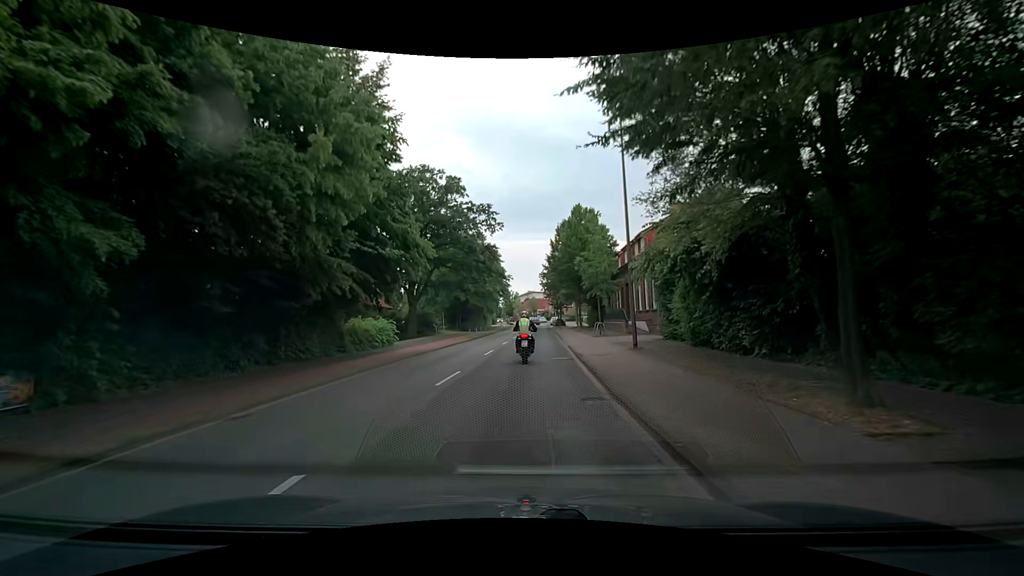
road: tertiary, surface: asphalt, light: Day
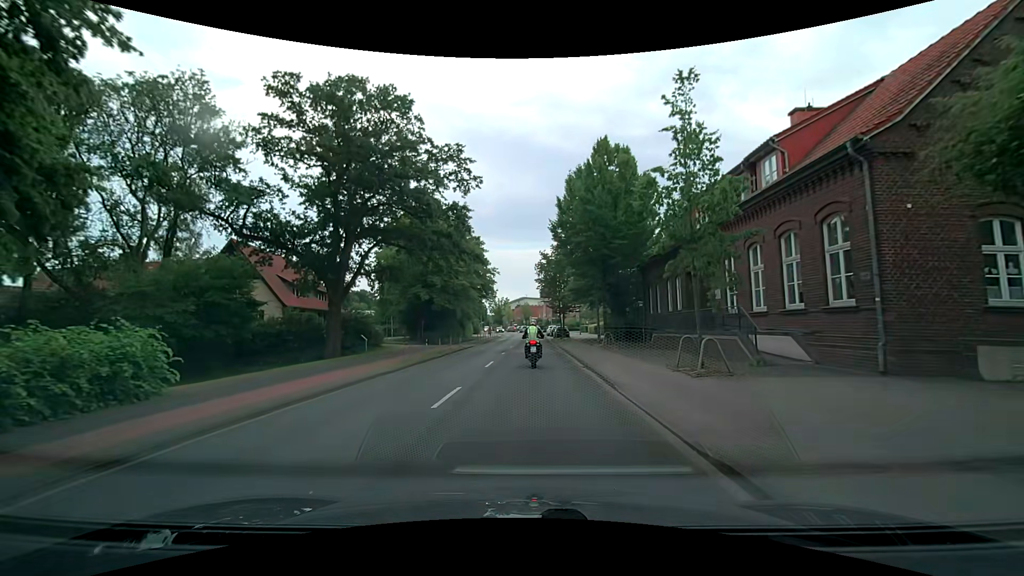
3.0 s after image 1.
(+0.3, +20.6) m; +2°
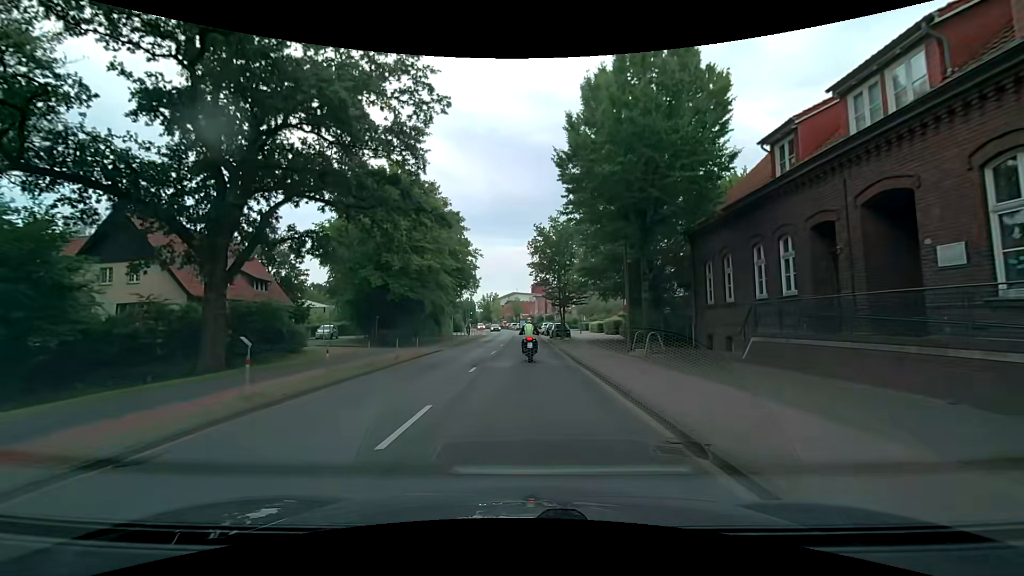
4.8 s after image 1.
(0.0, +12.4) m; +1°
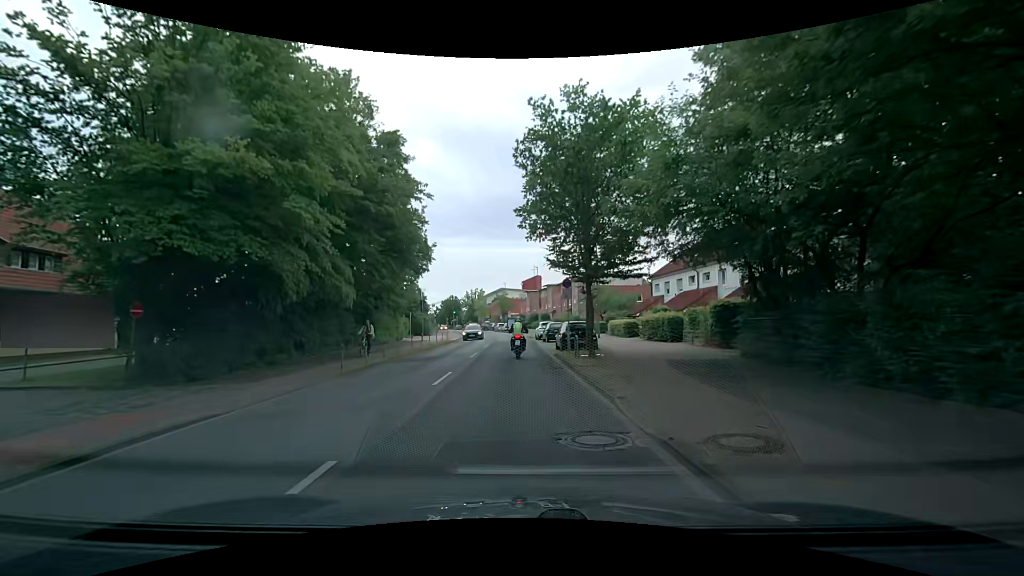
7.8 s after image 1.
(+0.3, +22.1) m; +1°
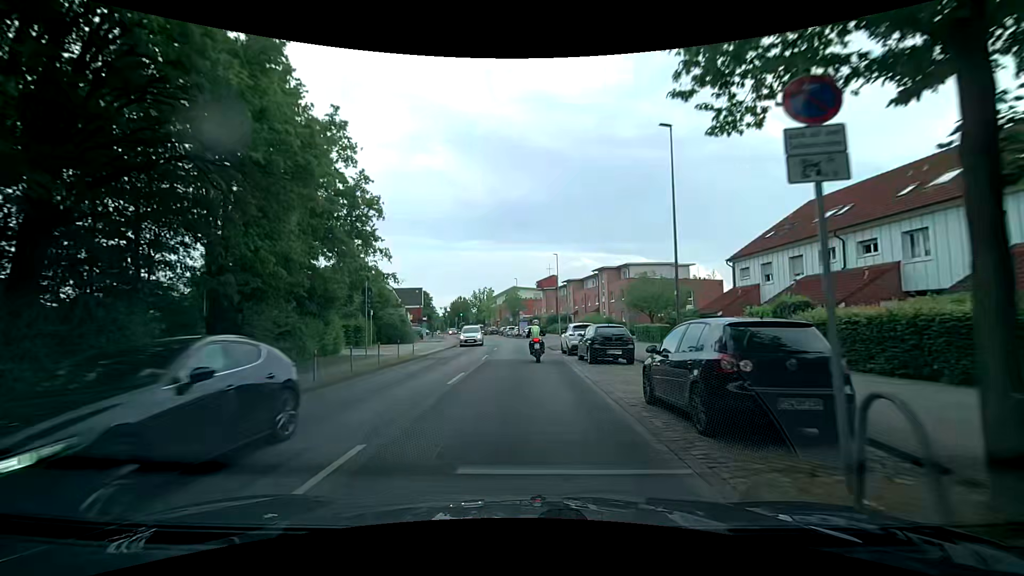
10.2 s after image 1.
(-0.1, +18.0) m; -2°
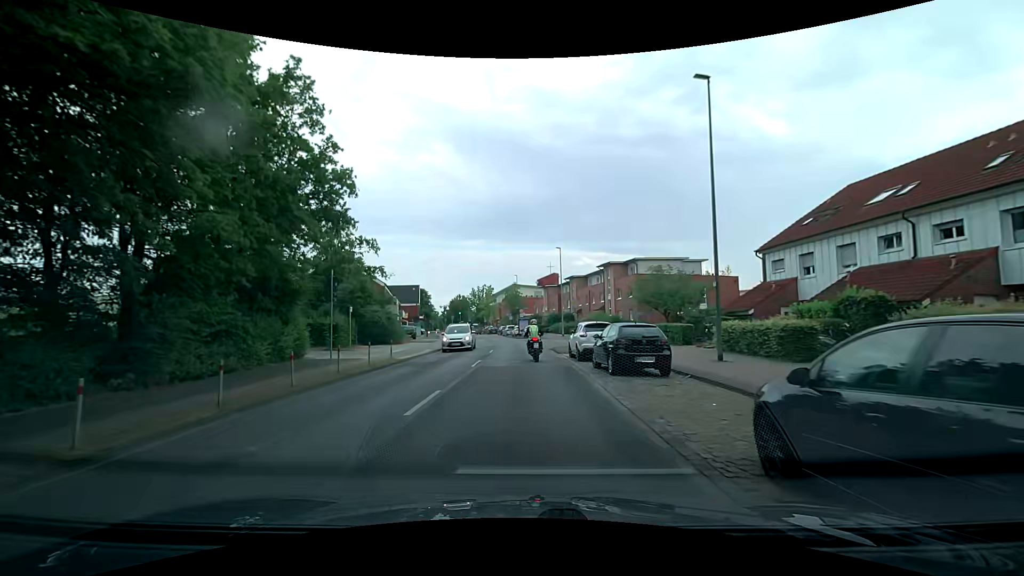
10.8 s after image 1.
(0.0, +4.4) m; +1°
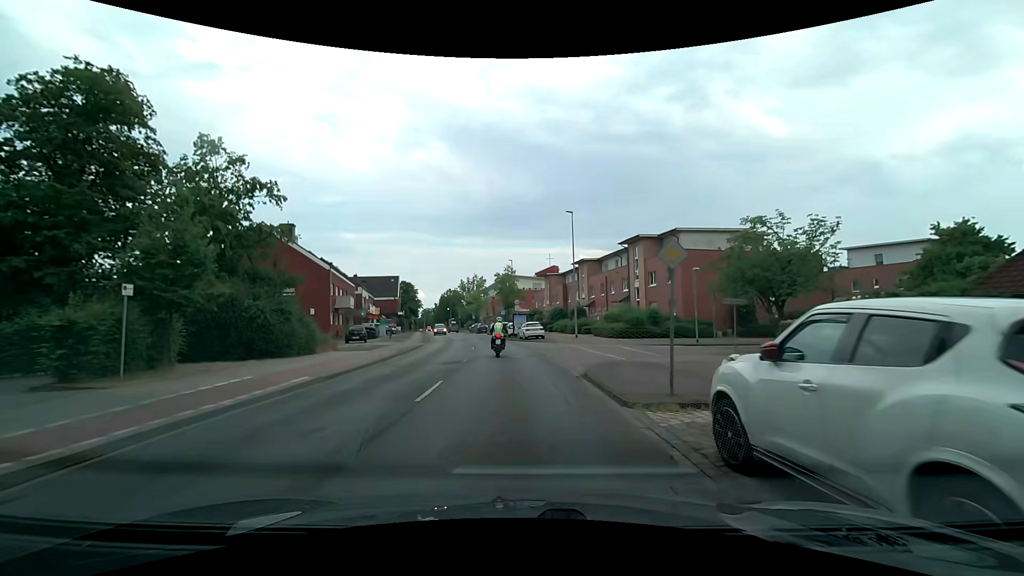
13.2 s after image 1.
(-0.1, +17.6) m; 0°
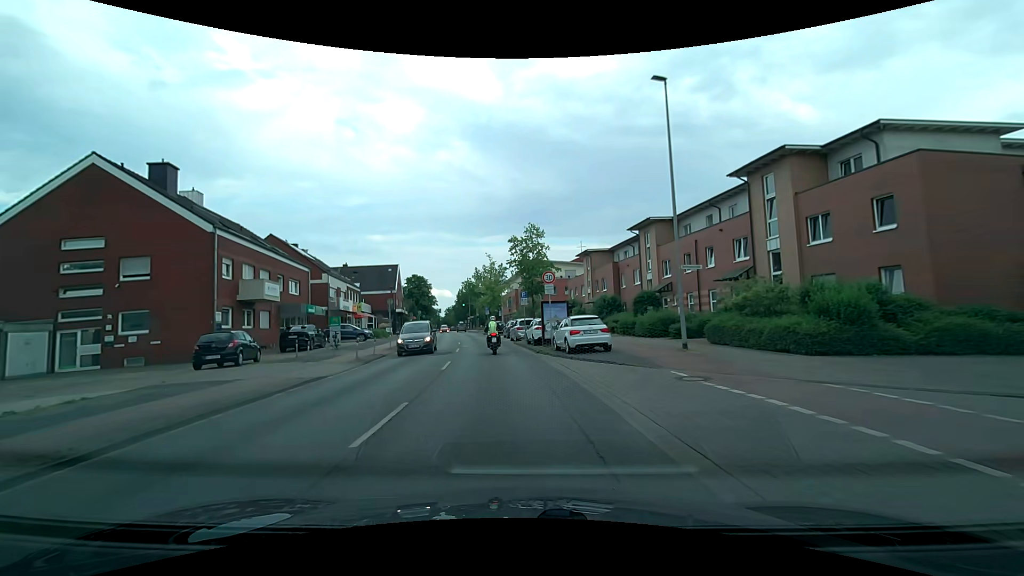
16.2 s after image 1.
(-0.4, +22.0) m; -3°
(0, +10) (-1, +20) (-2, +30) (-4, +40) (-5, +50) (-7, +60) (-8, +69) (-10, +79) (-11, +89) (-13, +99) m
